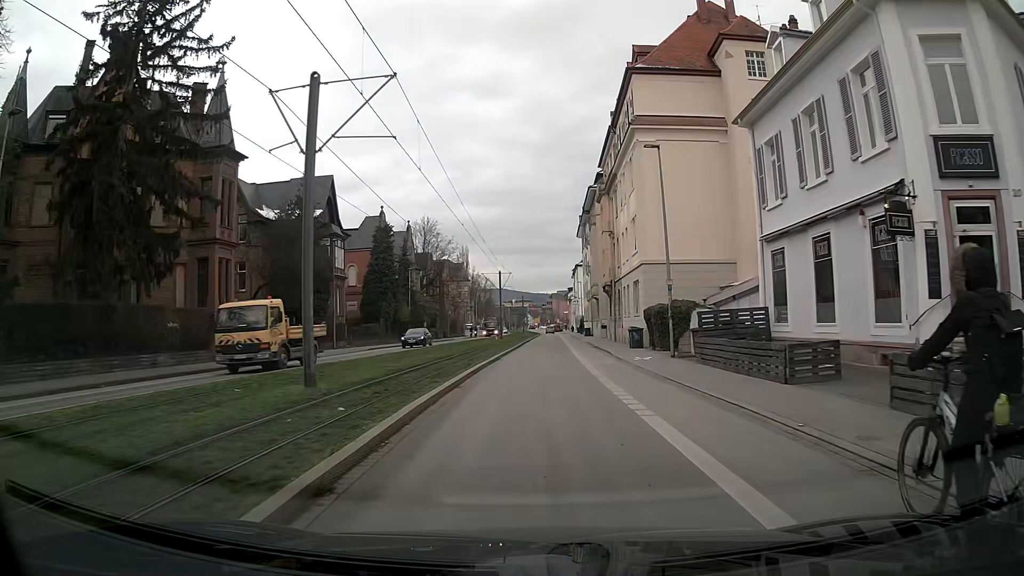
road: secondary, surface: asphalt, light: Day
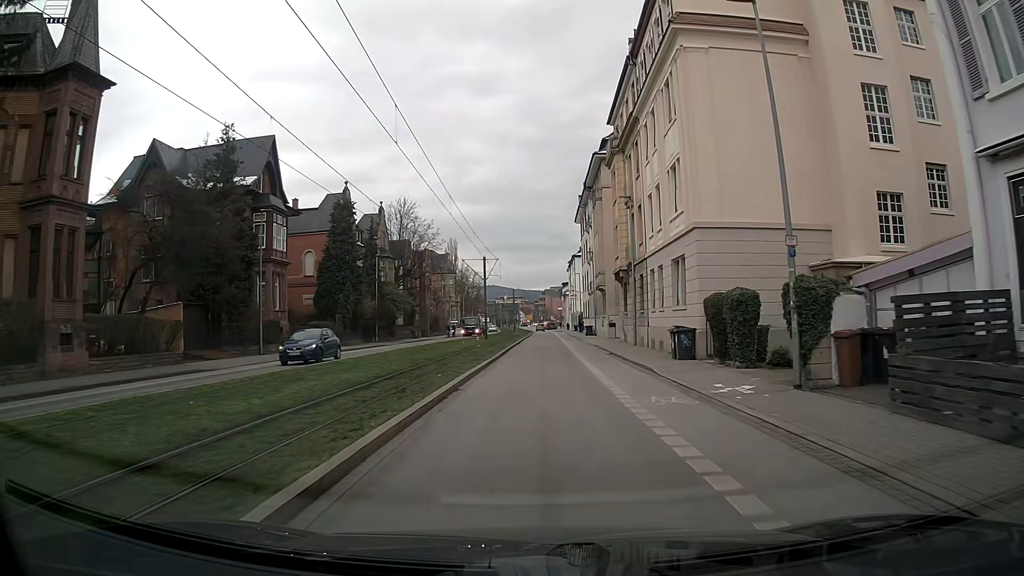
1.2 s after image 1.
(0.0, +12.9) m; 0°
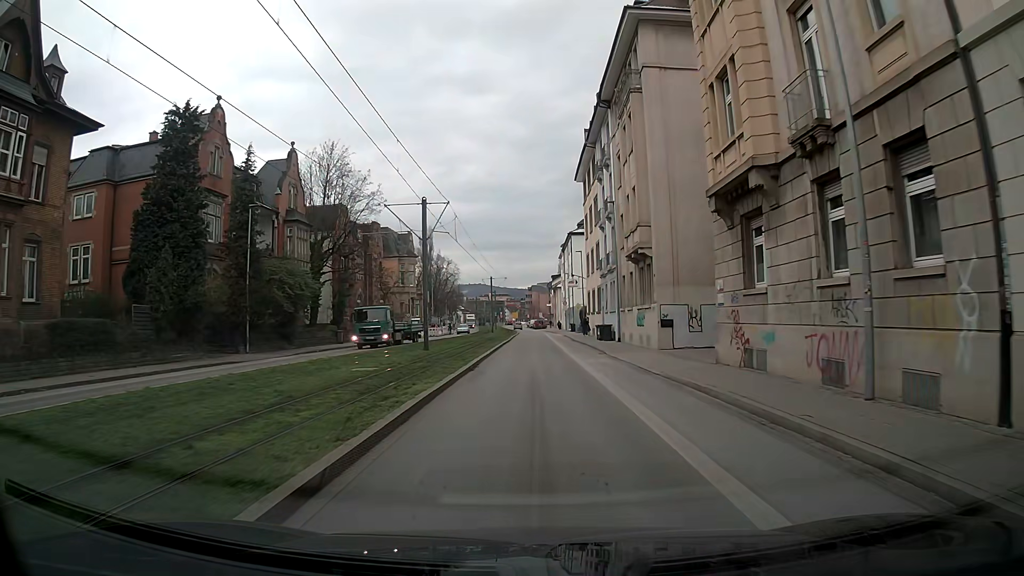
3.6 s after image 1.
(+0.3, +27.1) m; +1°
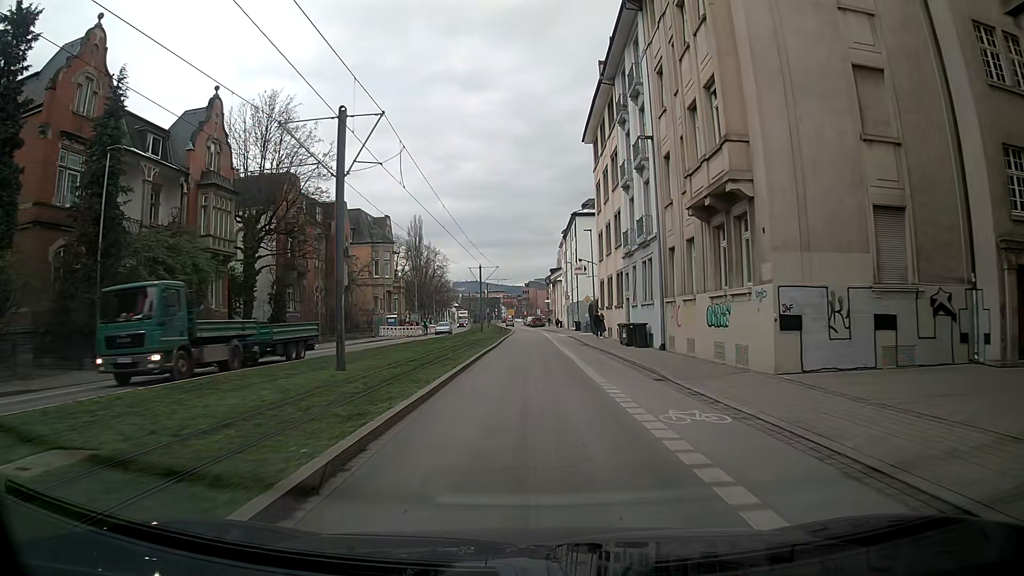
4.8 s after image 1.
(0.0, +14.0) m; 0°
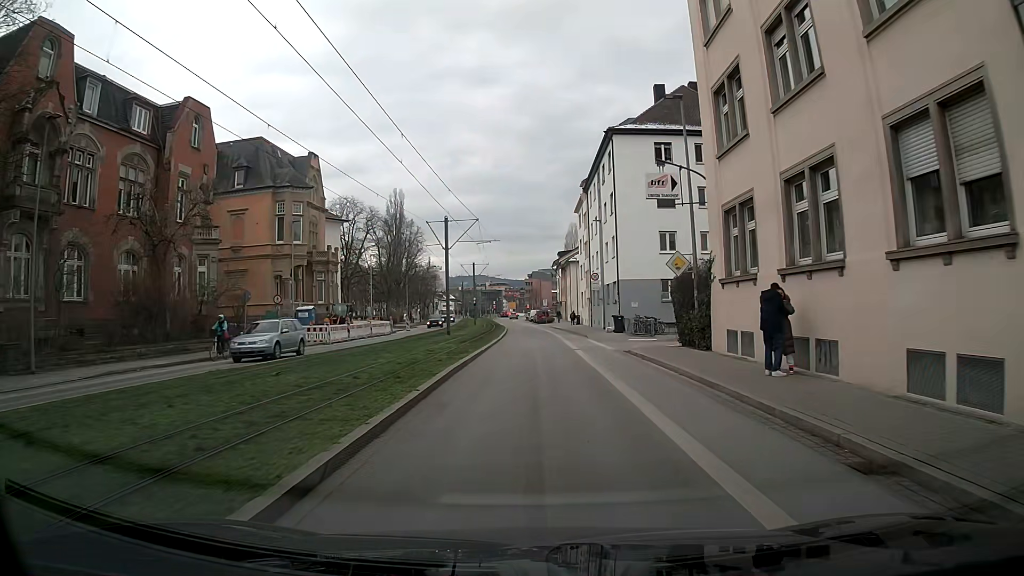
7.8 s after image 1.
(-0.1, +31.6) m; 0°
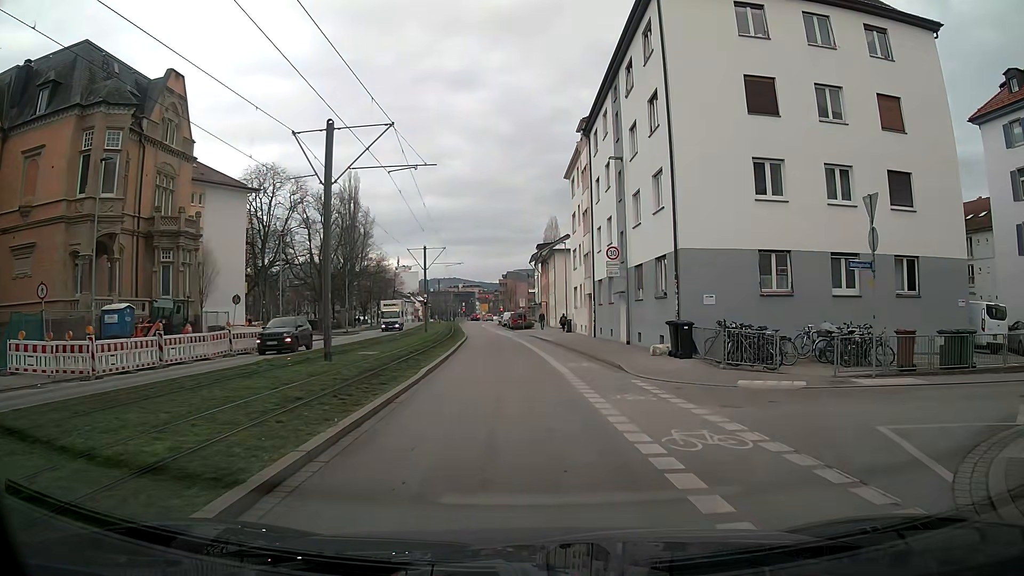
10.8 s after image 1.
(+0.2, +20.9) m; +3°
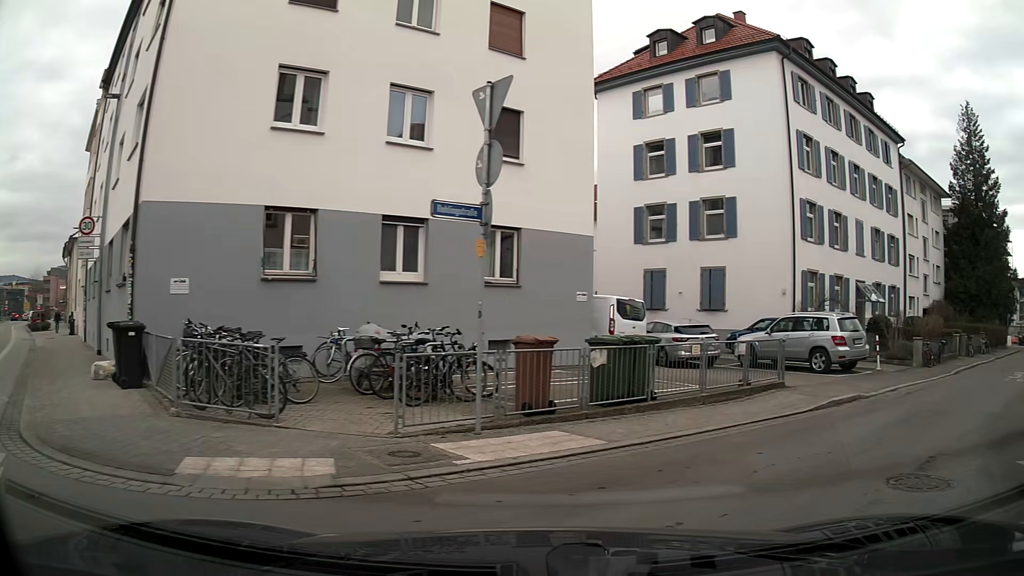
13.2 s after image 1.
(+2.0, +7.8) m; +39°
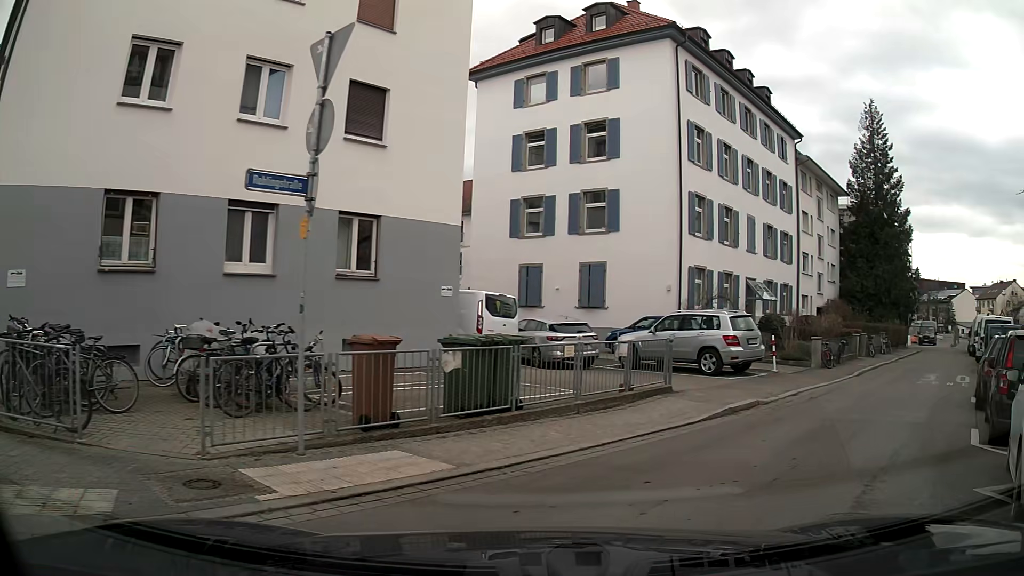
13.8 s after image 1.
(+0.2, +1.5) m; +12°
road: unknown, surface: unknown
